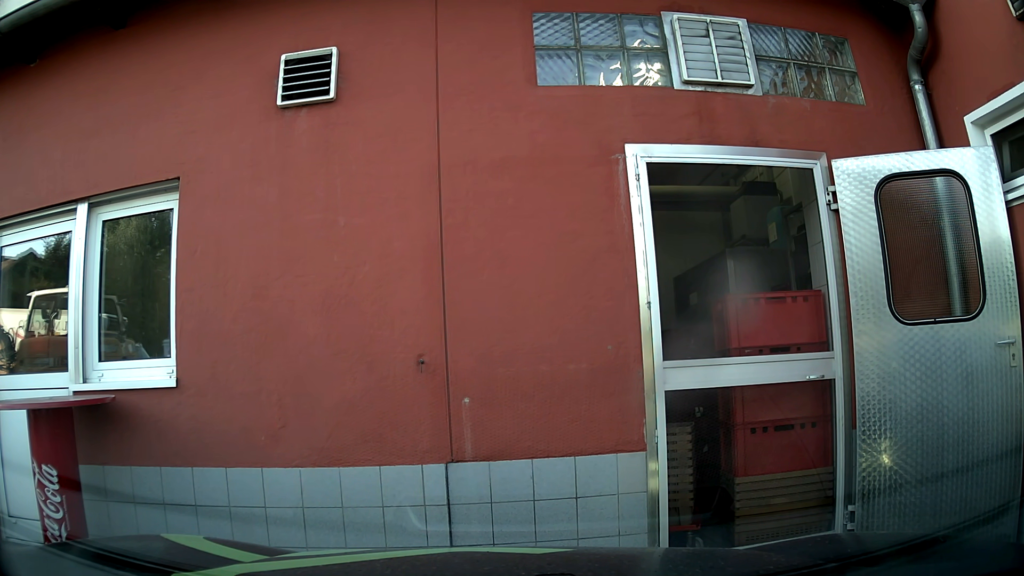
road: tertiary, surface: asphalt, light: Day
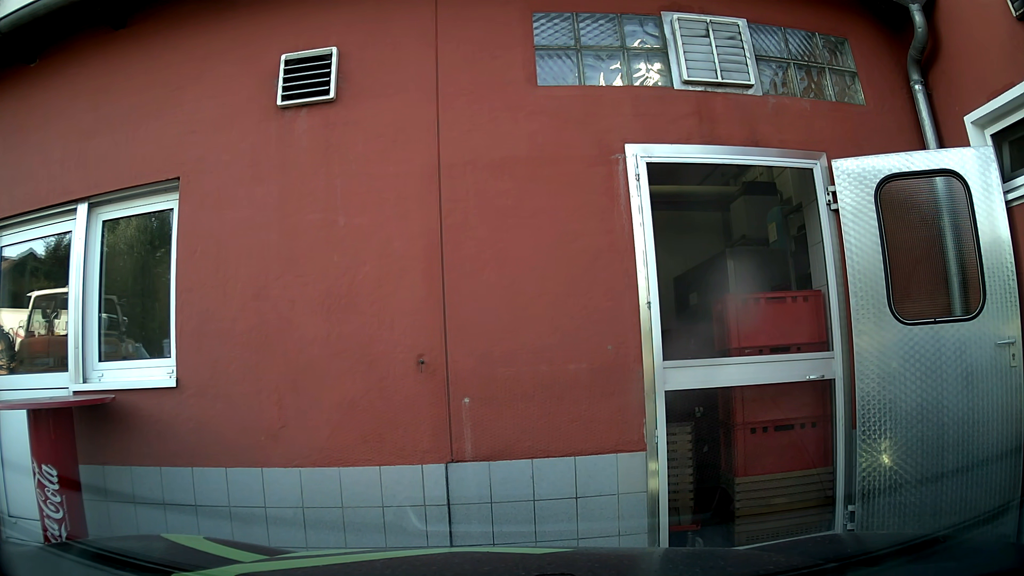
(0.0, 0.0) m; 0°
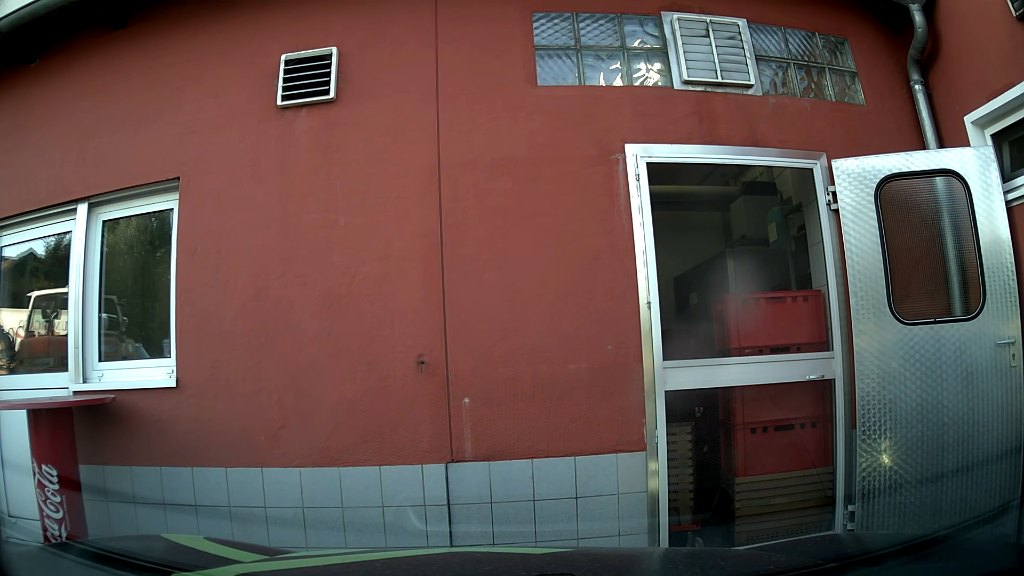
(0.0, 0.0) m; 0°
